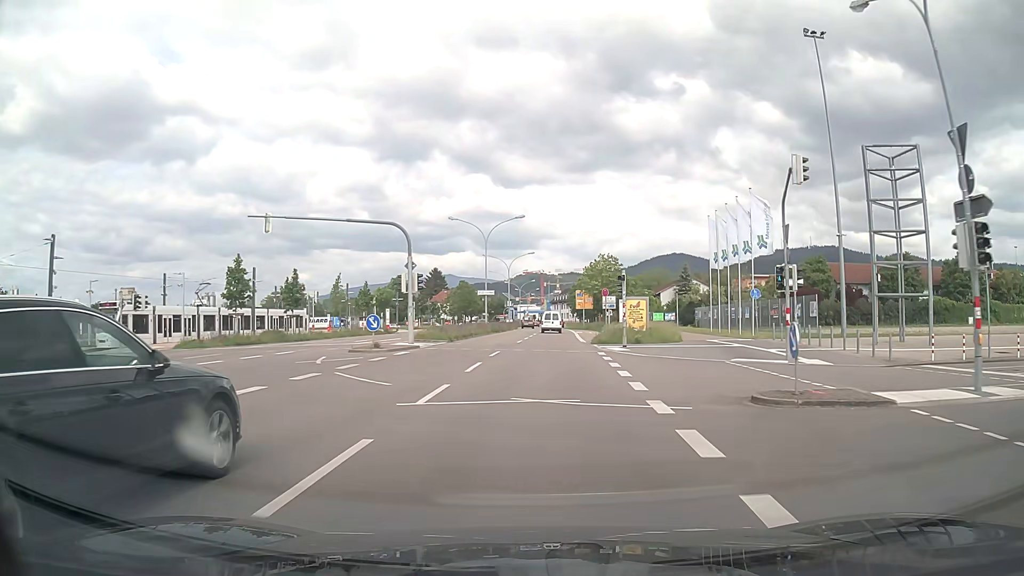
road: secondary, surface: asphalt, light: Day
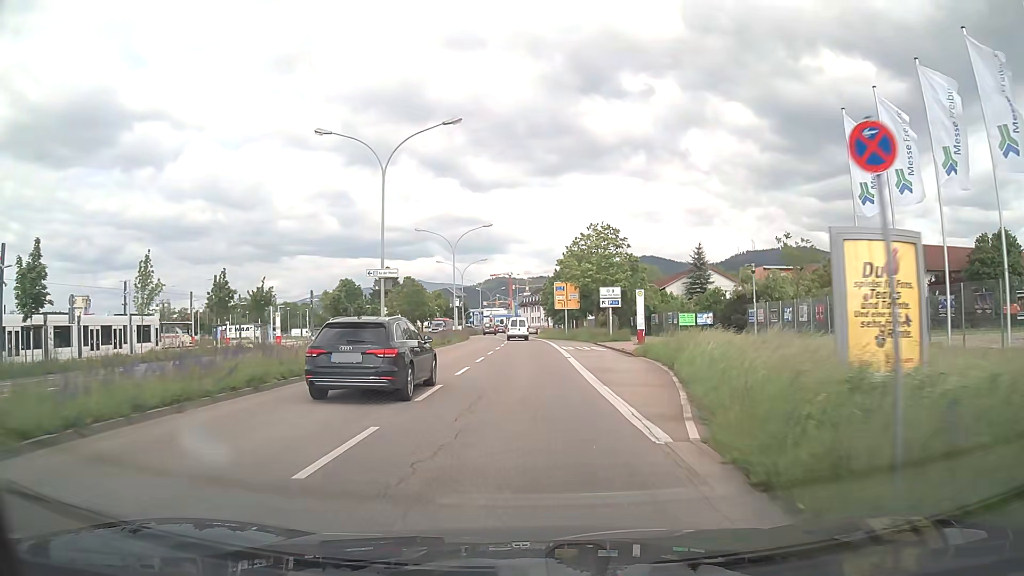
(+0.9, +29.7) m; +2°
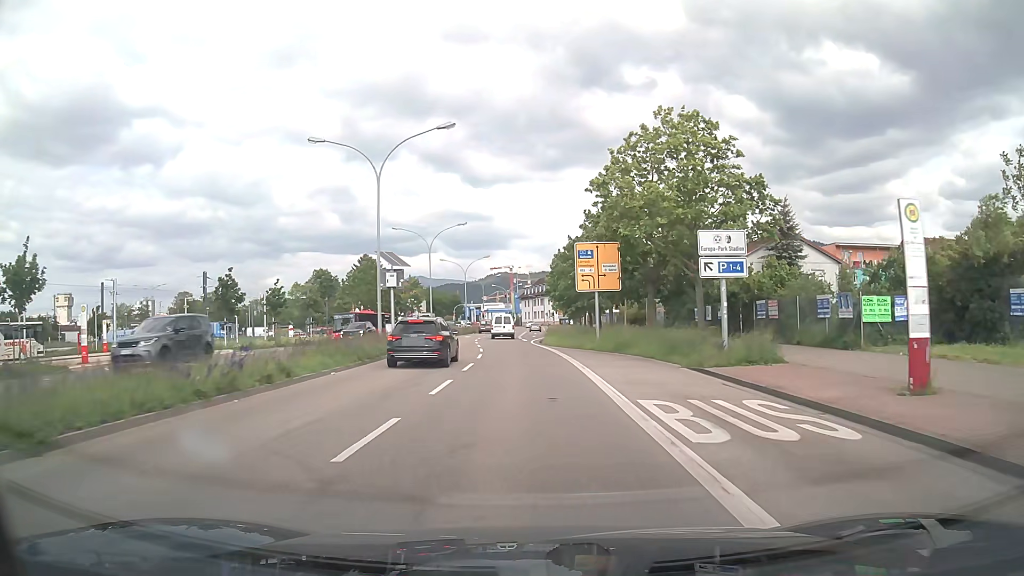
(+0.2, +29.4) m; 0°
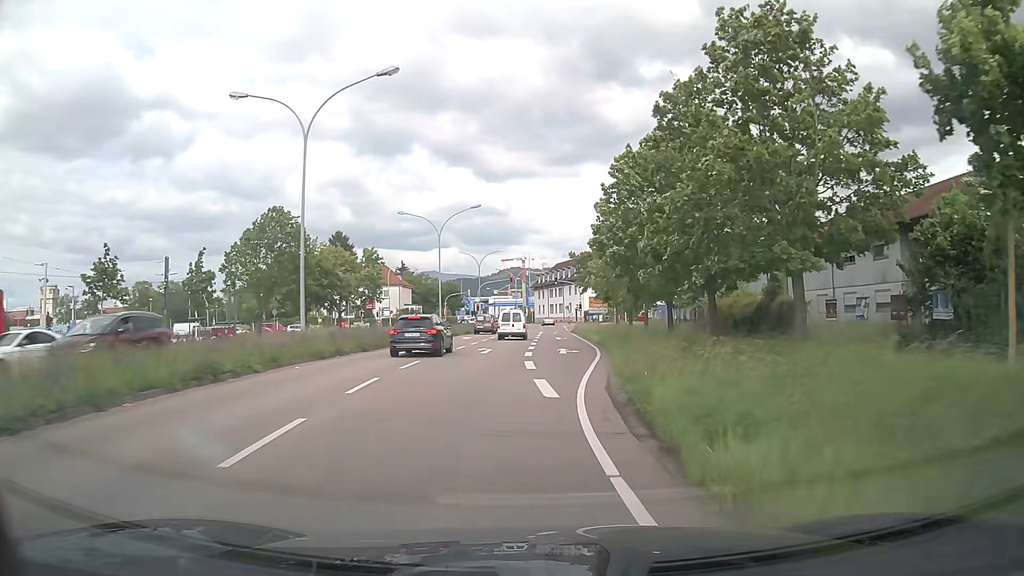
(-0.5, +36.8) m; -1°
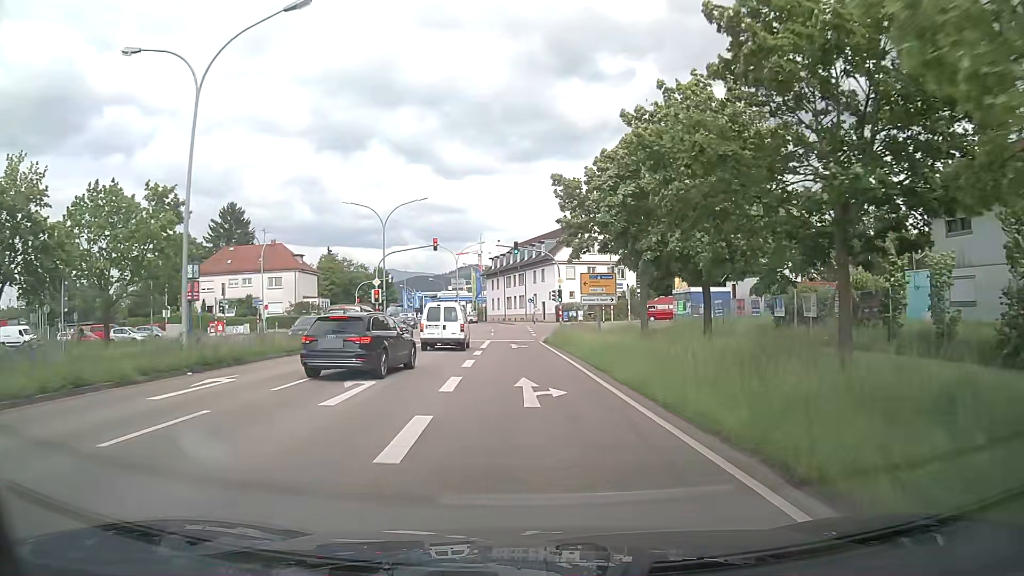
(+0.7, +35.4) m; +2°
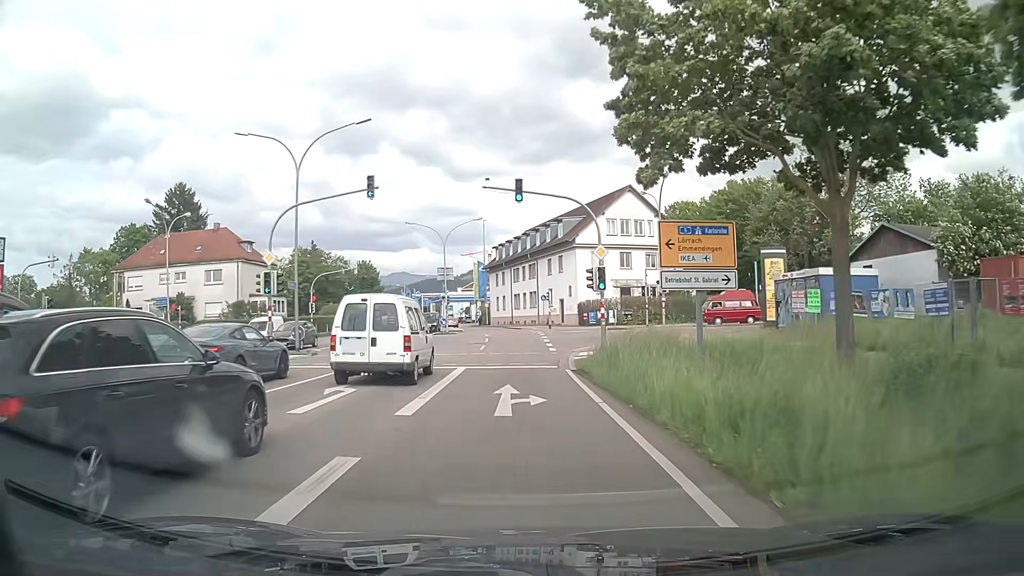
(0.0, +20.7) m; 0°
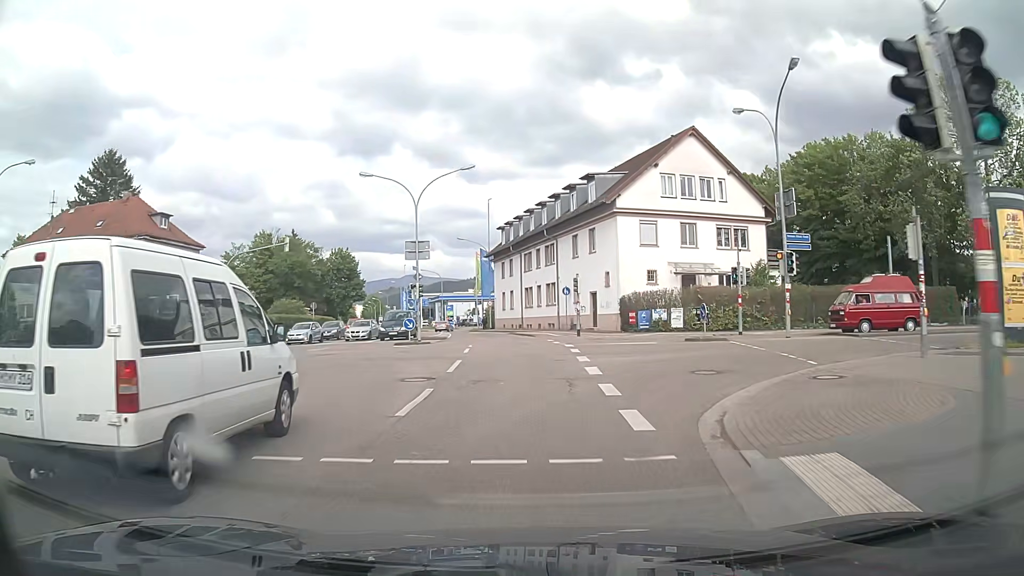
(-0.2, +20.5) m; -1°
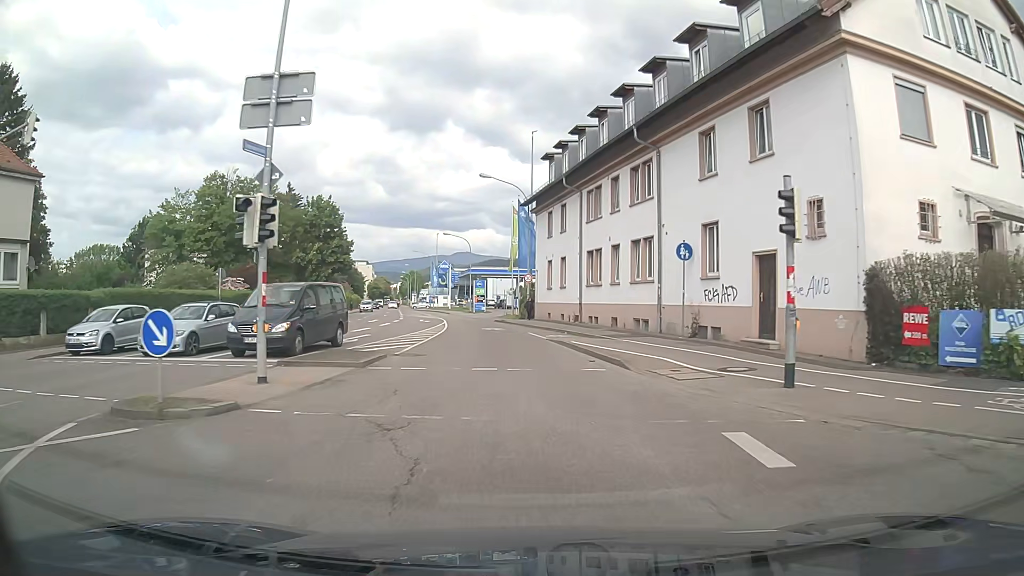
(-0.6, +26.1) m; -4°
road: tertiary
